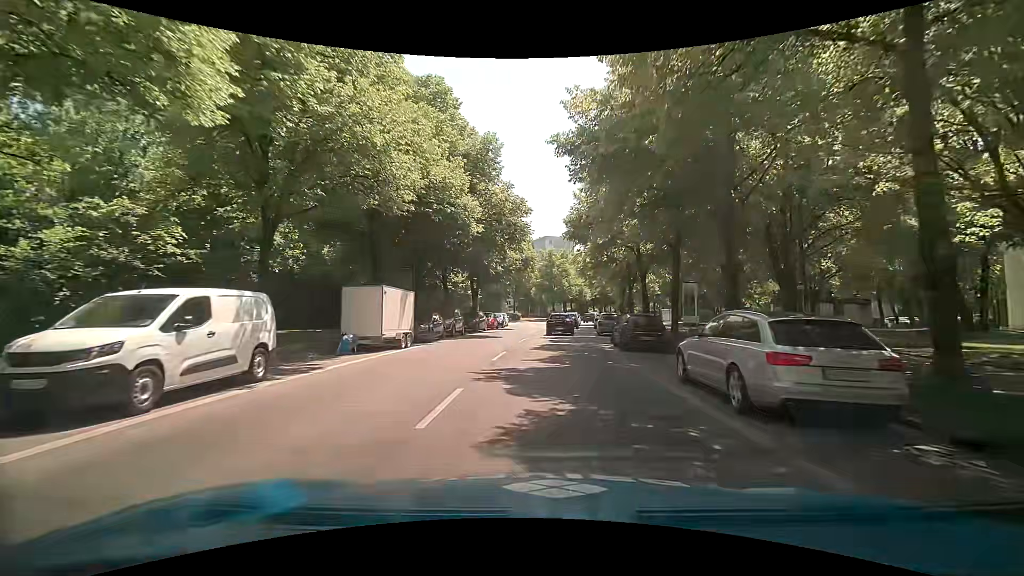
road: secondary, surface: asphalt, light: Day
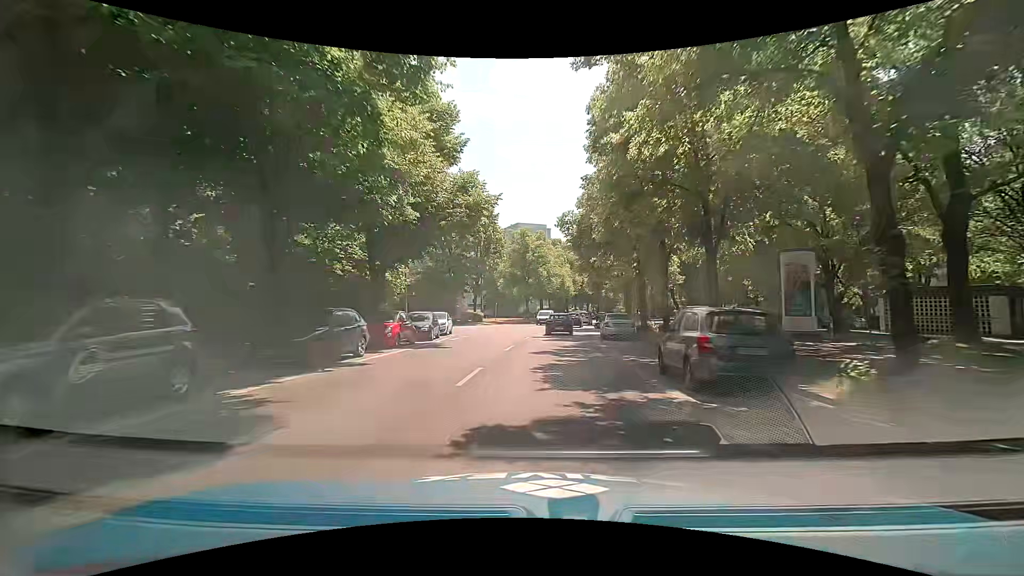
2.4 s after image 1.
(+0.7, +23.5) m; +1°
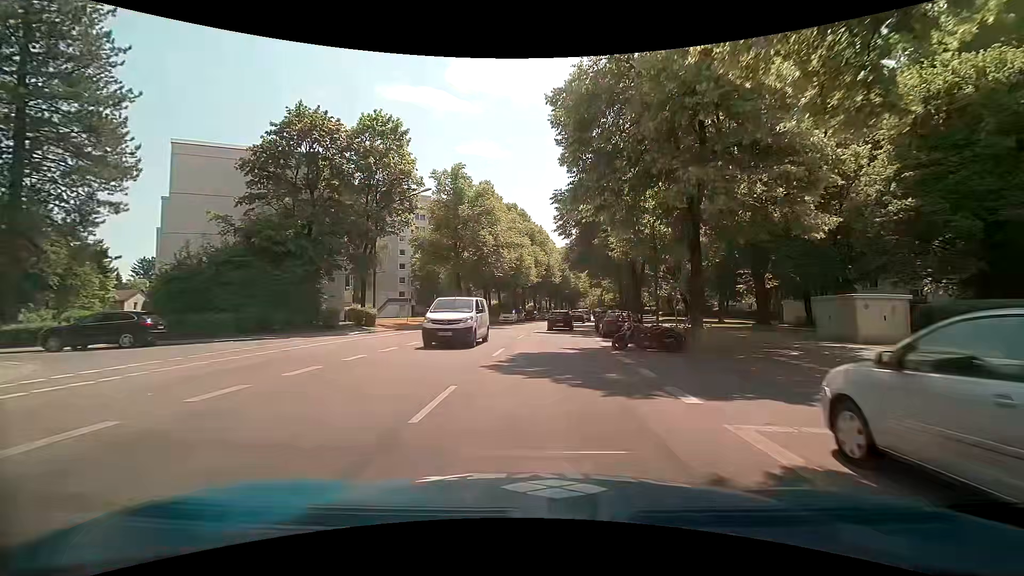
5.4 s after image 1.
(+1.9, +30.2) m; +6°
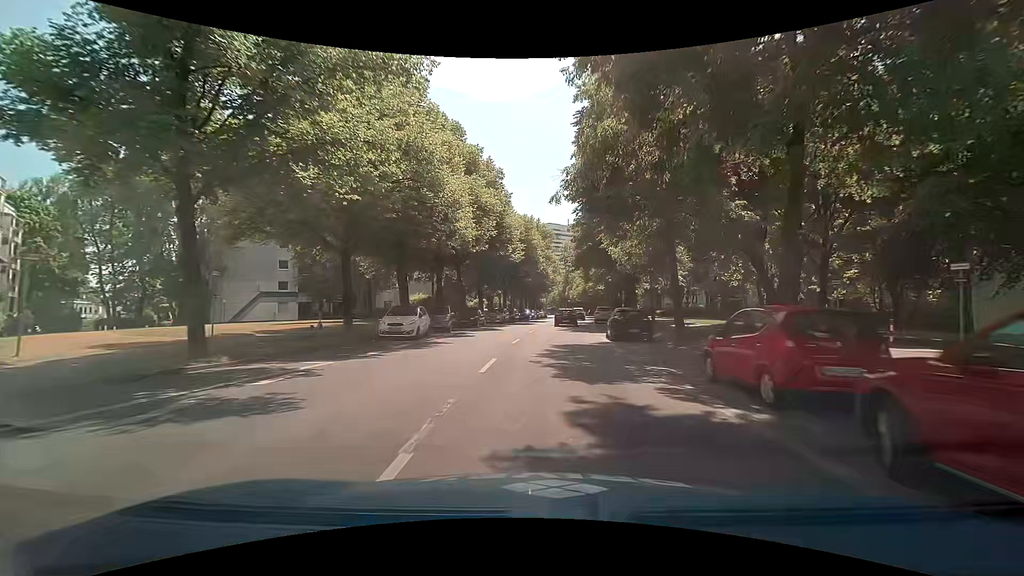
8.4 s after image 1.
(+1.2, +31.2) m; +6°
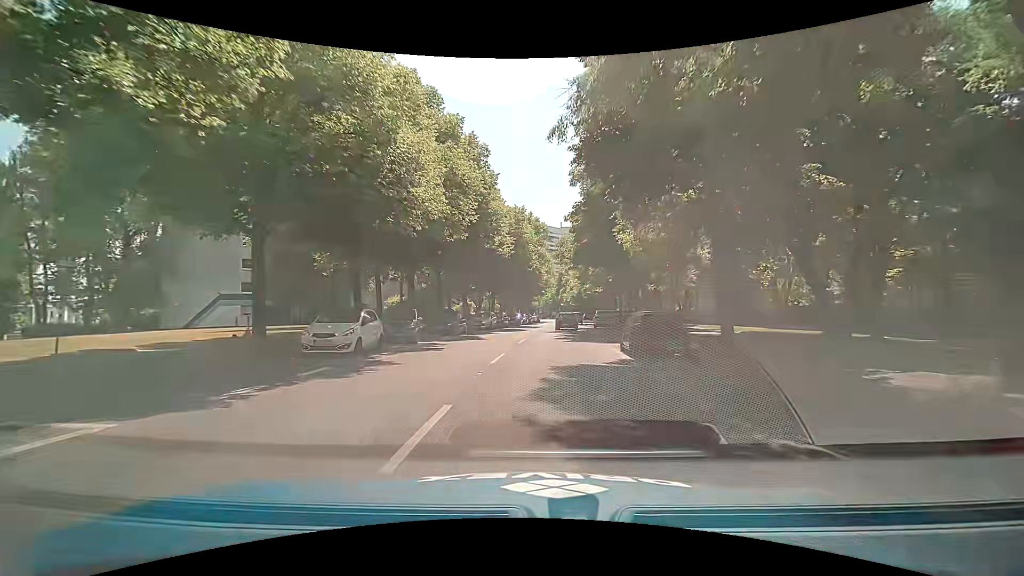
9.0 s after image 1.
(0.0, +6.3) m; +1°
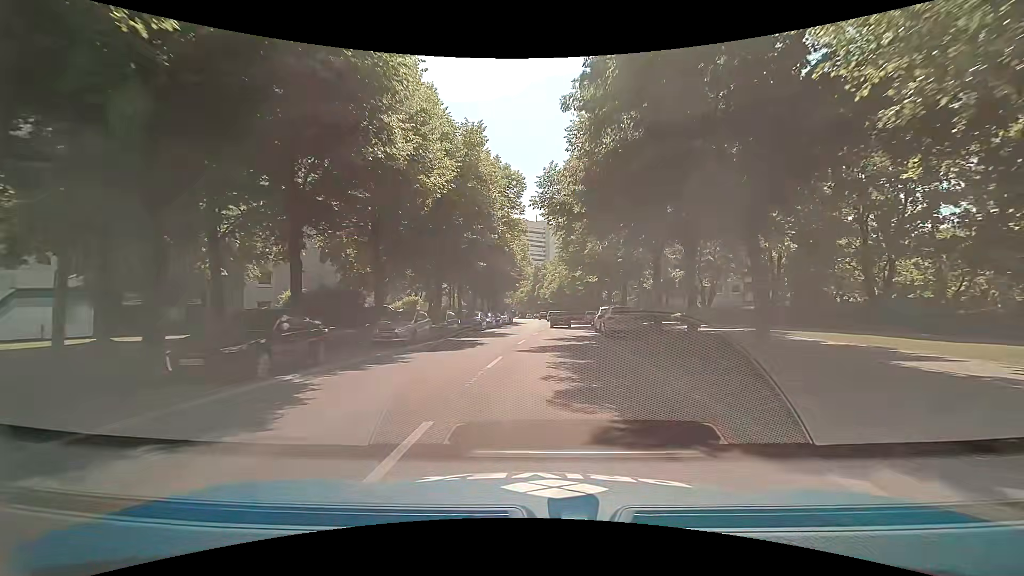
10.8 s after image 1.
(+0.3, +19.2) m; +2°
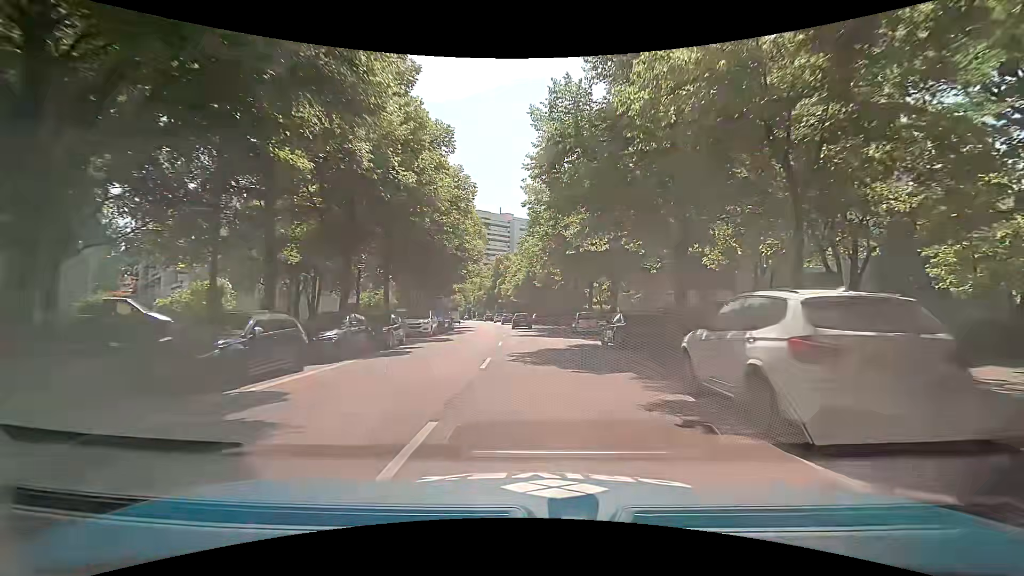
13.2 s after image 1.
(+1.3, +26.9) m; +6°
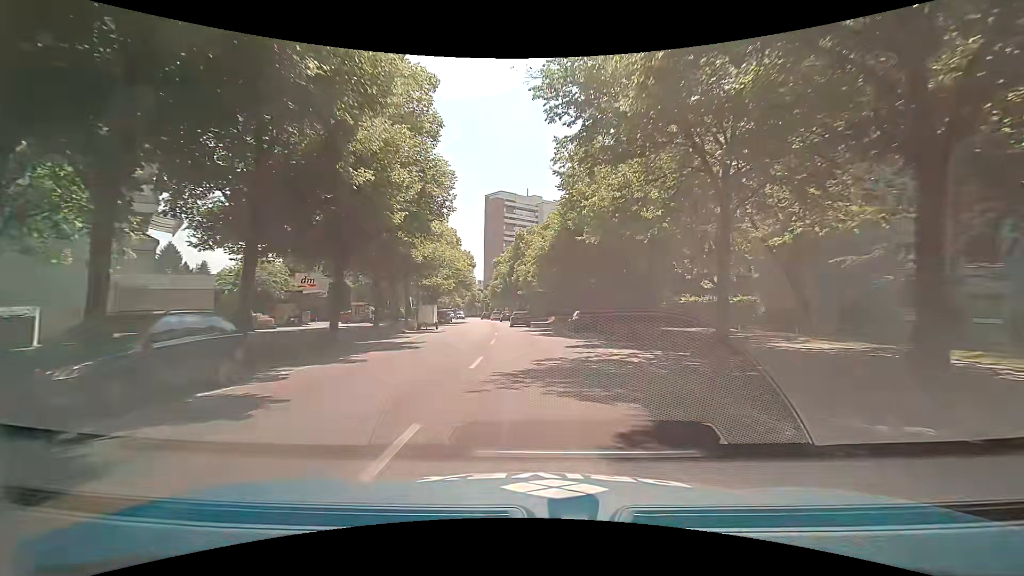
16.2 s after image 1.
(-1.4, +36.3) m; -5°
(0, +10) (0, +20) (-1, +30) (-1, +40) (-1, +50) (-2, +60) (-3, +70) (-4, +80) (-6, +90) (-7, +100) m
